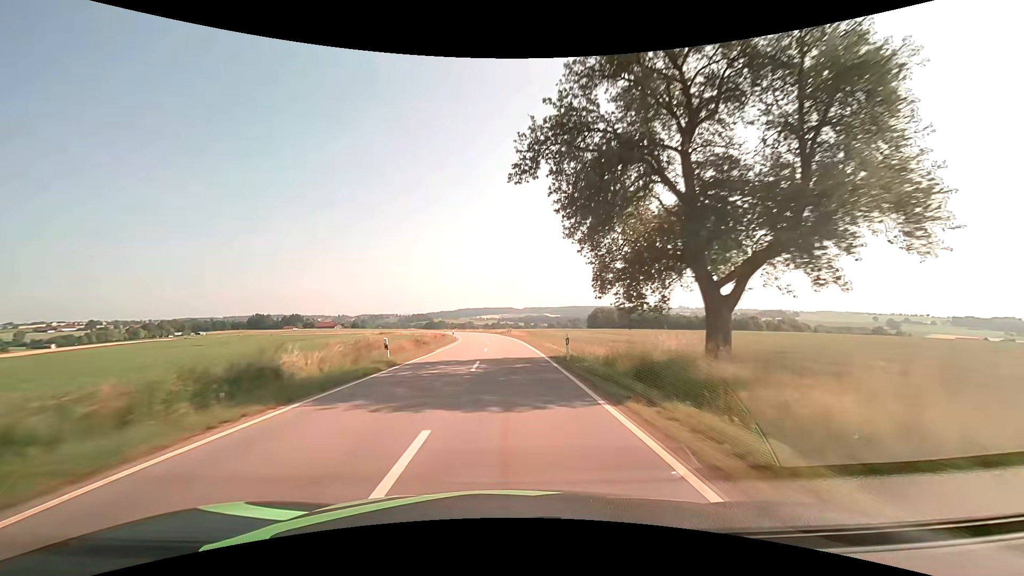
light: Day
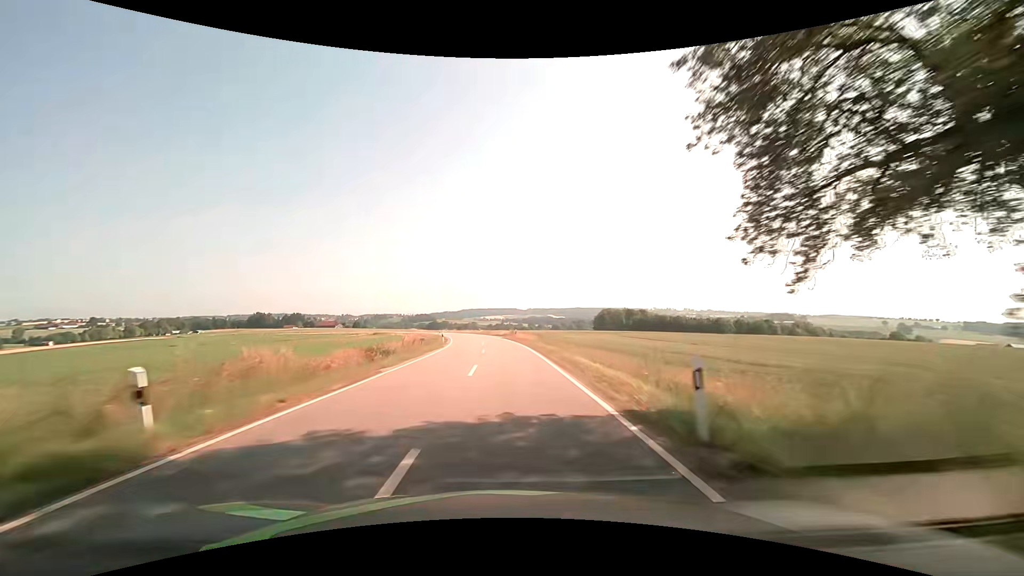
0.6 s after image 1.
(-0.1, +13.0) m; -1°
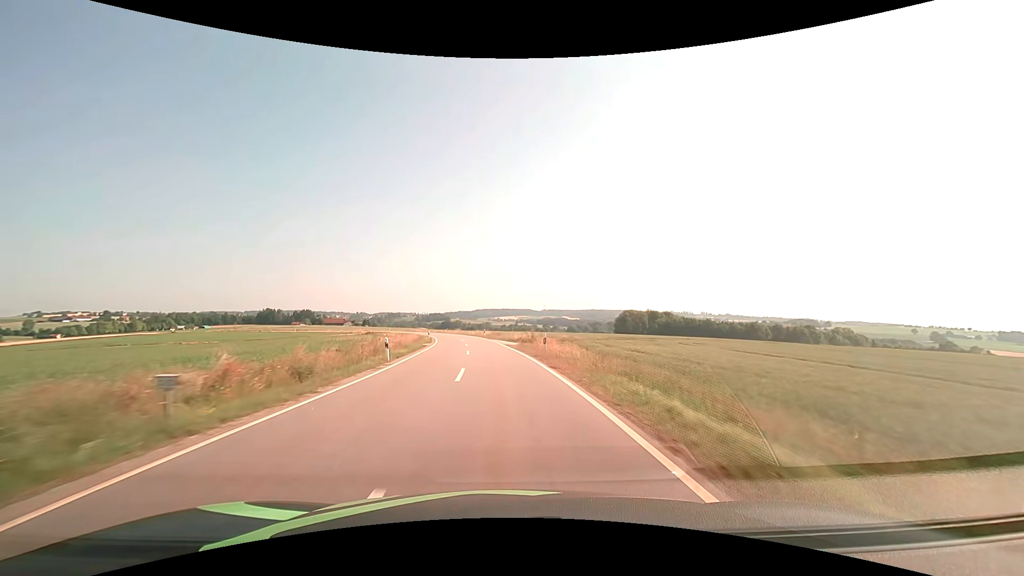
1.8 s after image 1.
(-0.2, +25.6) m; -1°
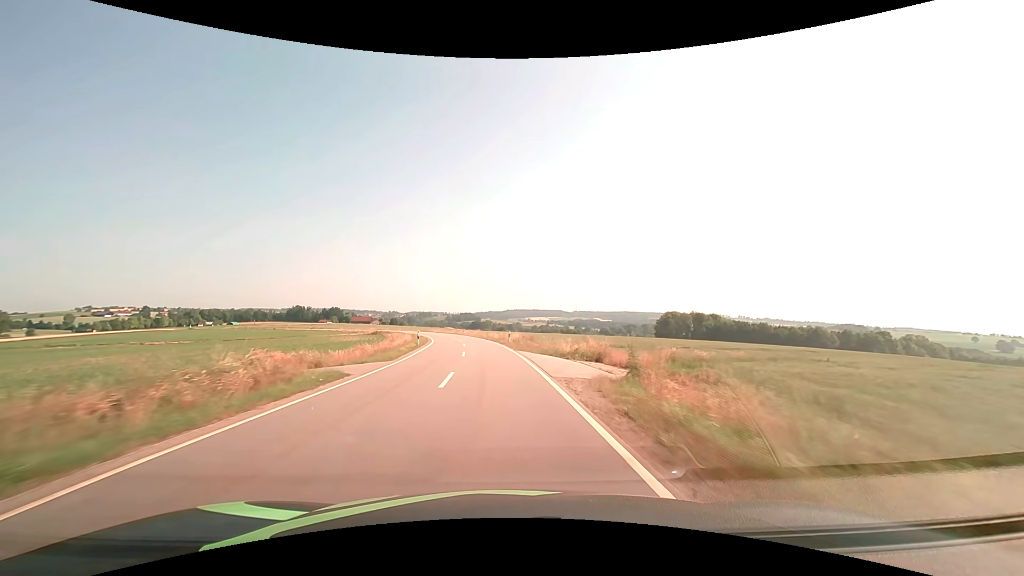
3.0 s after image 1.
(-0.7, +25.4) m; -3°
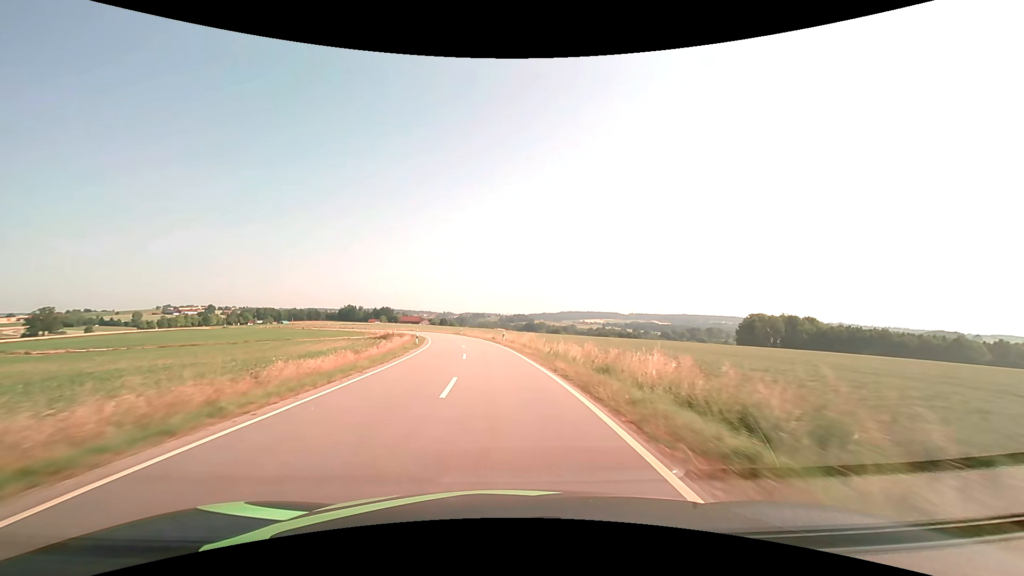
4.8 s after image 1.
(-2.1, +38.5) m; -6°
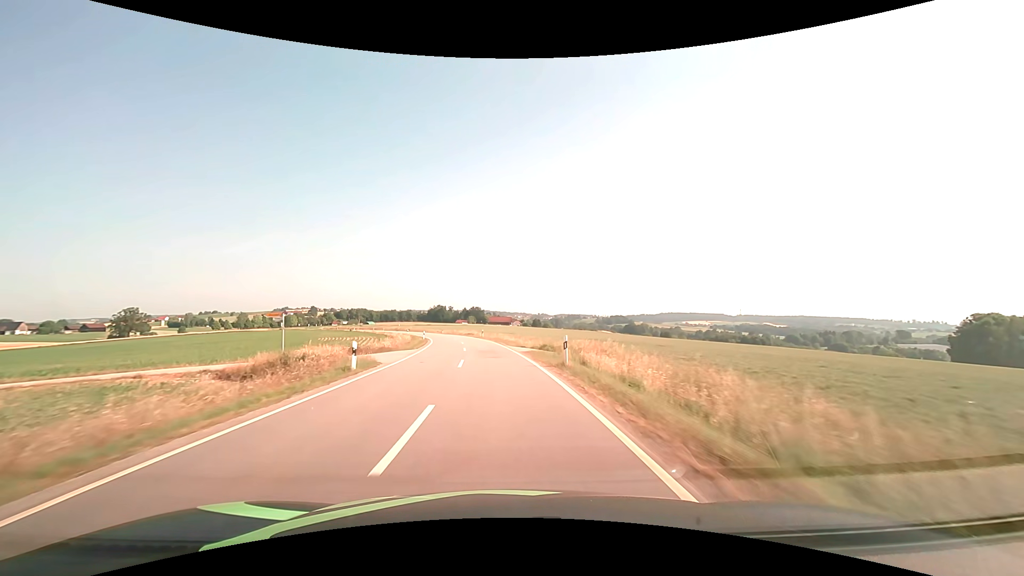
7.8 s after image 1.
(-6.3, +65.8) m; -11°
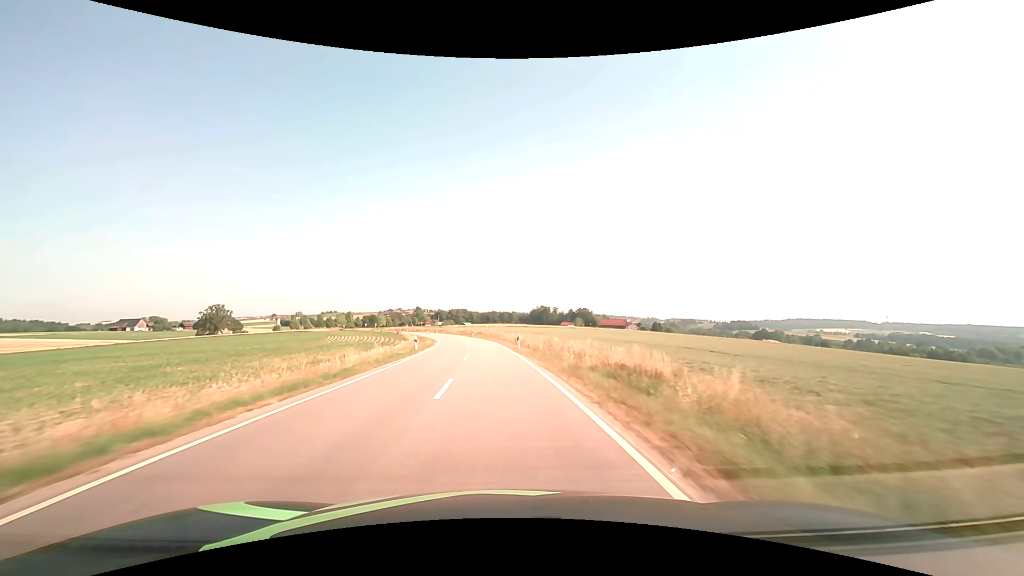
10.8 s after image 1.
(-6.8, +68.0) m; -12°
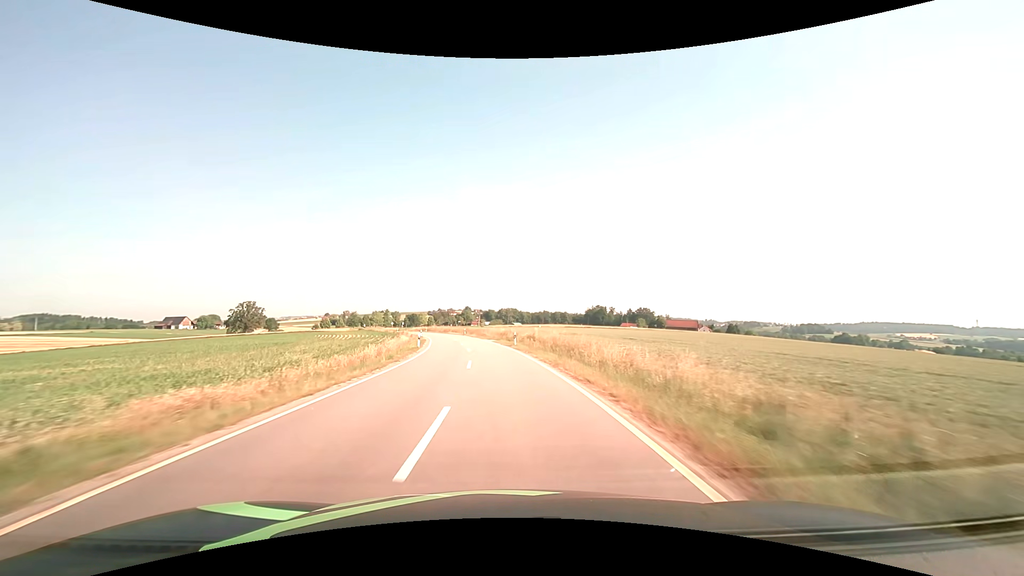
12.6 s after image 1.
(-2.3, +41.8) m; -6°
(0, +10) (0, +20) (-1, +30) (-2, +40) (-3, +50) (-5, +60) (-7, +70) (-9, +79) (-11, +89) (-14, +99) m
